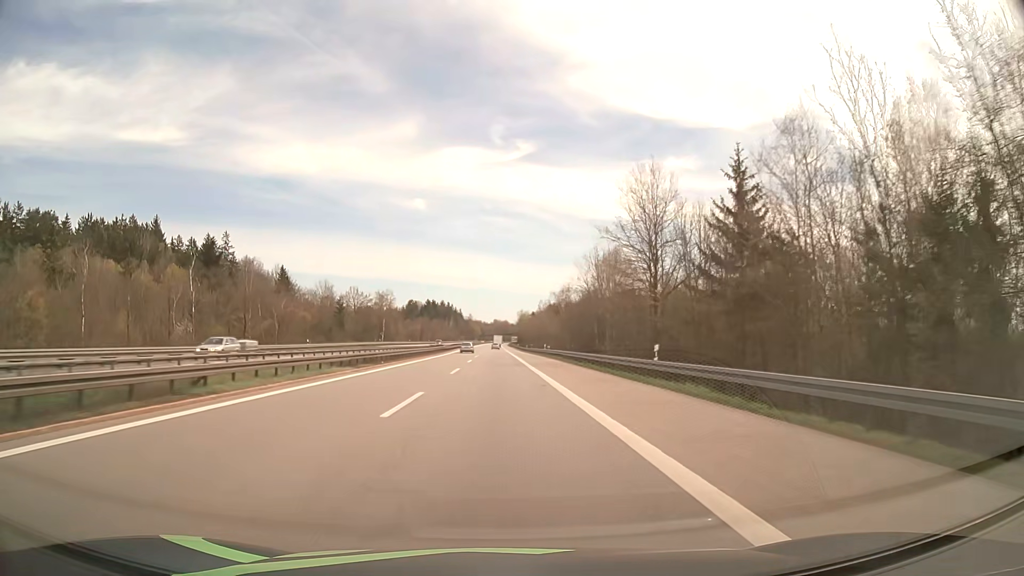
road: motorway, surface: asphalt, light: Day
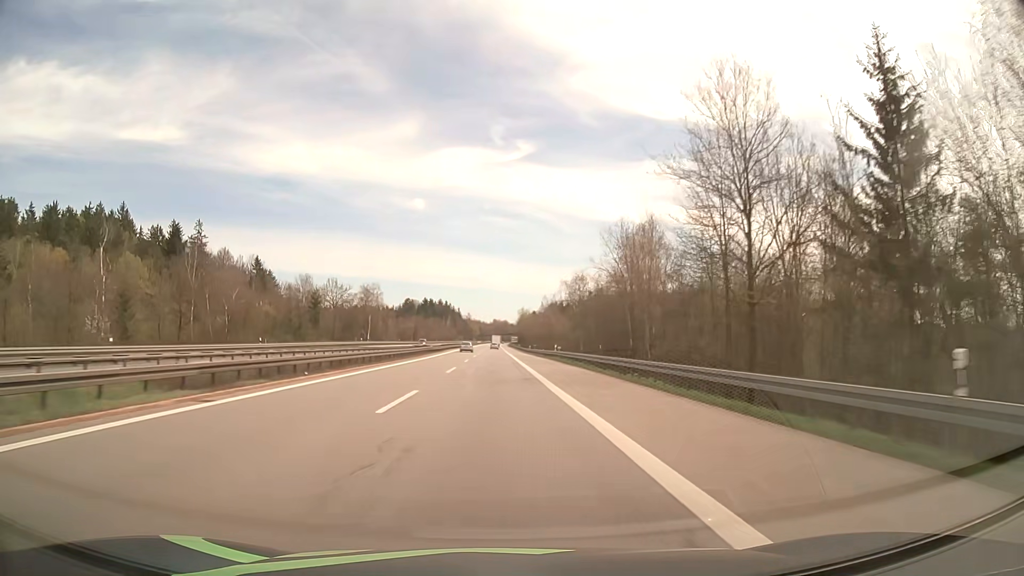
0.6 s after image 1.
(0.0, +17.0) m; 0°
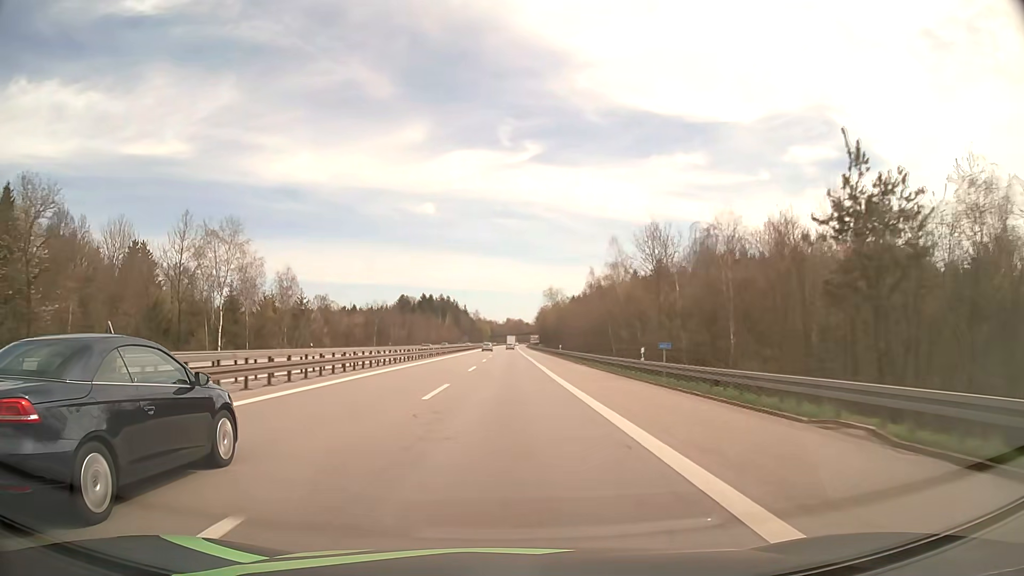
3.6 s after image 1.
(-1.1, +85.0) m; -1°
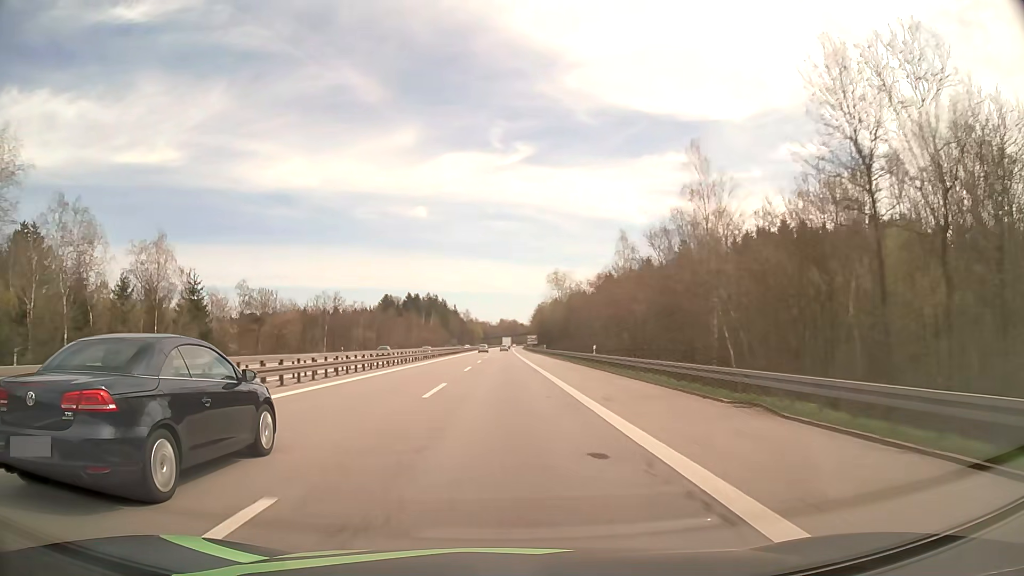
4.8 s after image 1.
(+0.2, +34.3) m; 0°
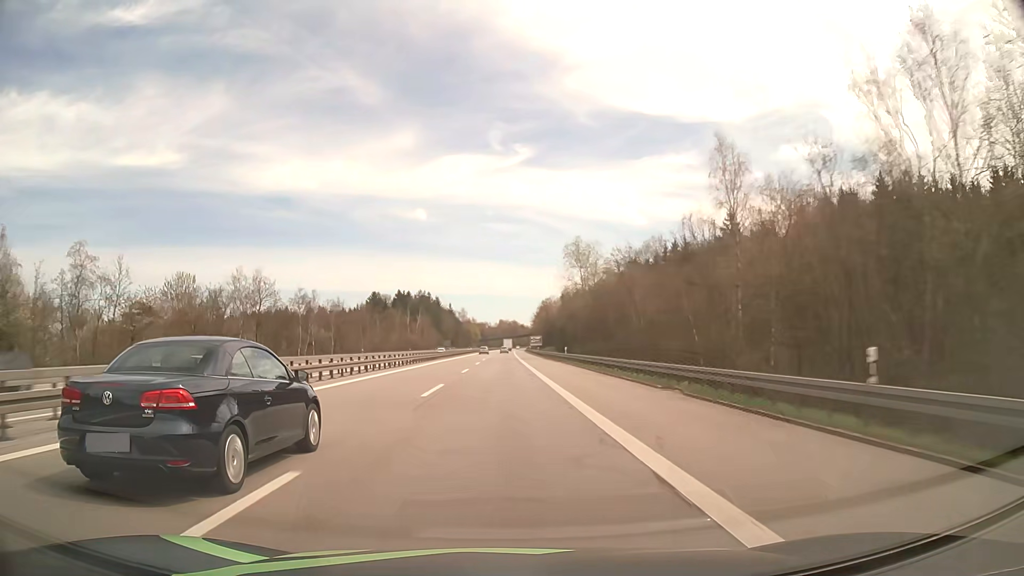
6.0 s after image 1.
(+0.1, +34.2) m; 0°
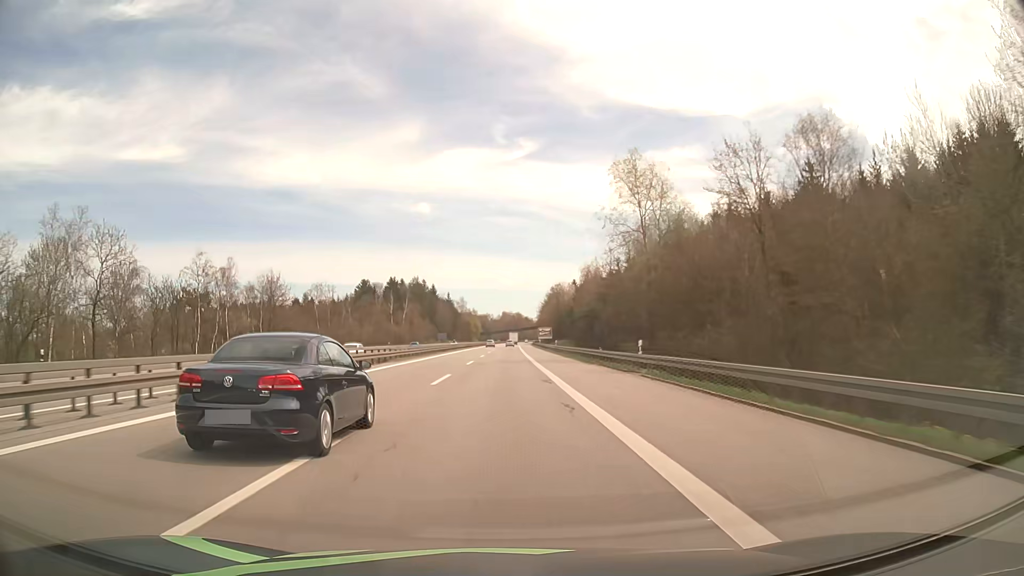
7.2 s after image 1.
(0.0, +32.9) m; 0°
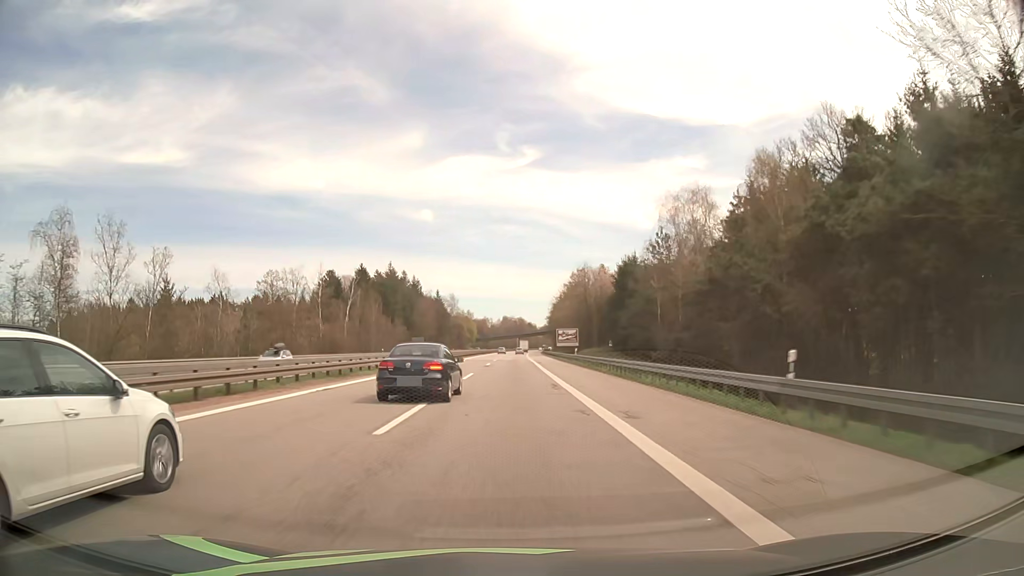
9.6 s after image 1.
(0.0, +63.6) m; 0°
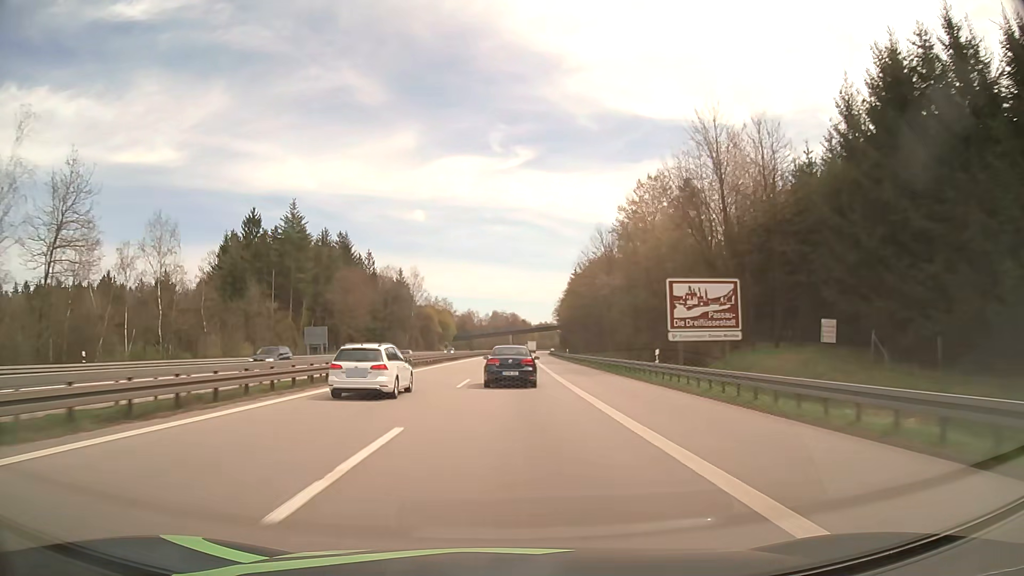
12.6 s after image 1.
(+0.6, +84.3) m; +1°
(0, +10) (0, +20) (0, +30) (0, +40) (0, +50) (0, +60) (0, +70) (0, +80) (-1, +90) (-1, +100) m
